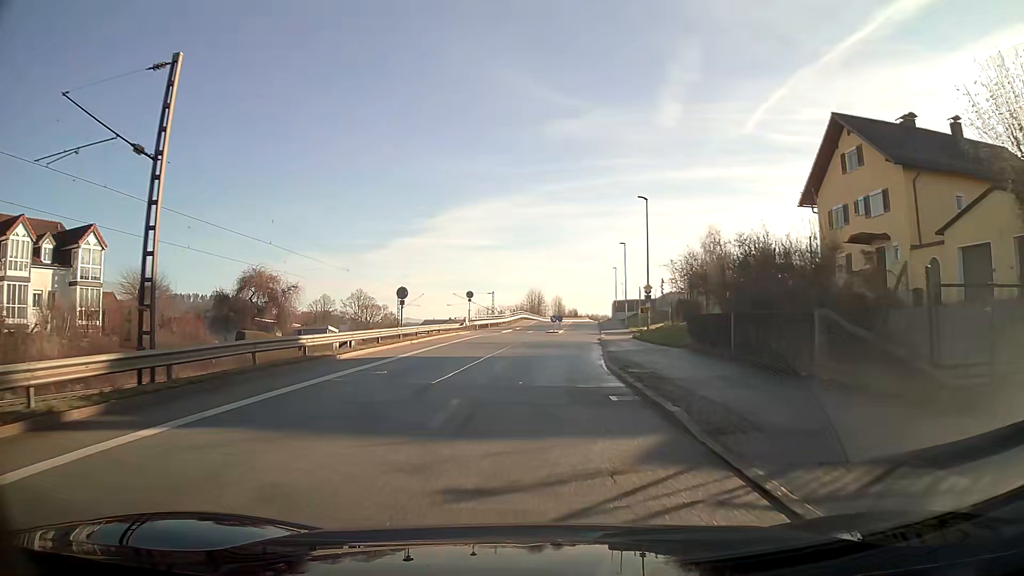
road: unclassified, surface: asphalt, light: Day
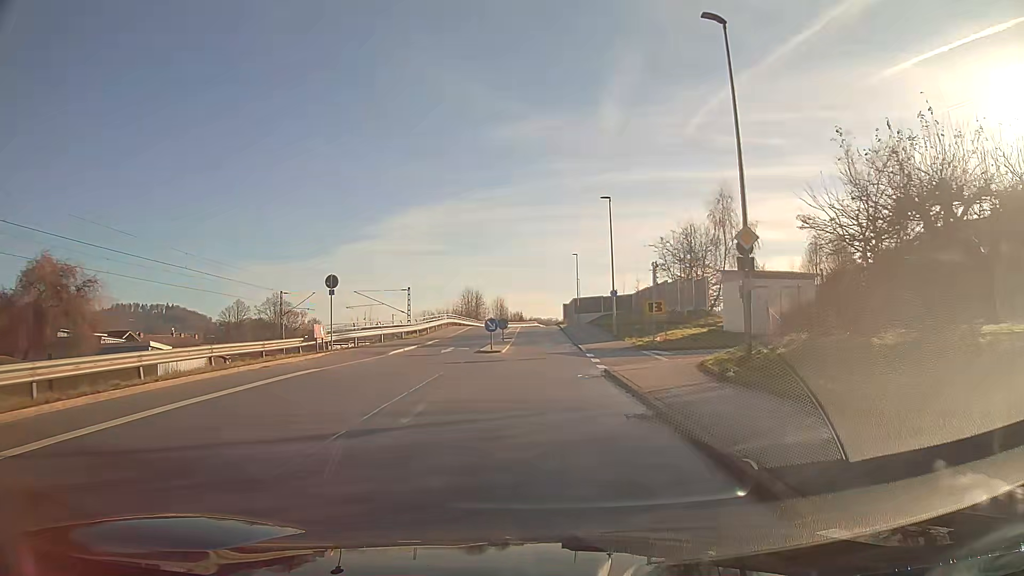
(+1.0, +26.1) m; +5°
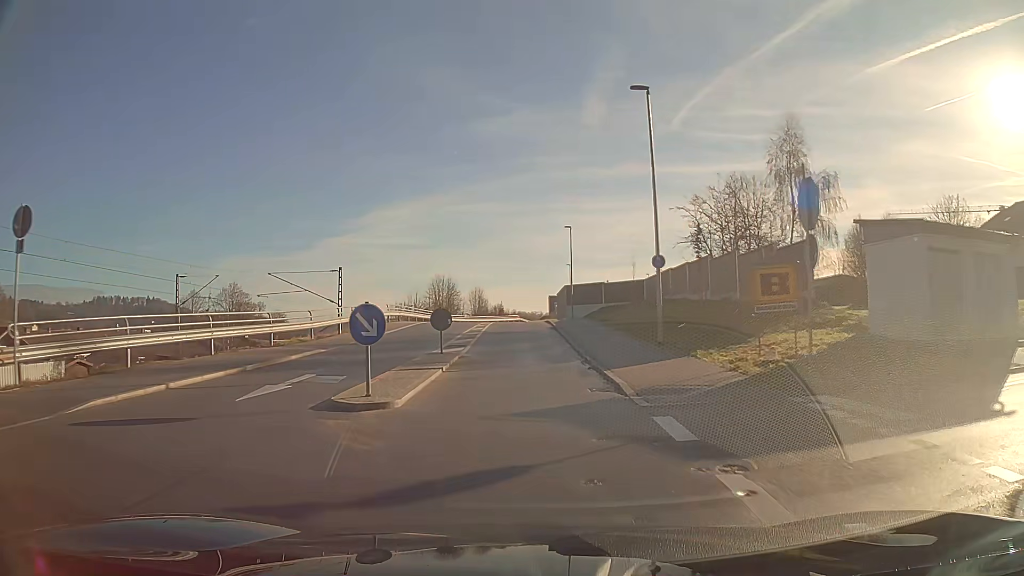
(+0.3, +18.6) m; +1°
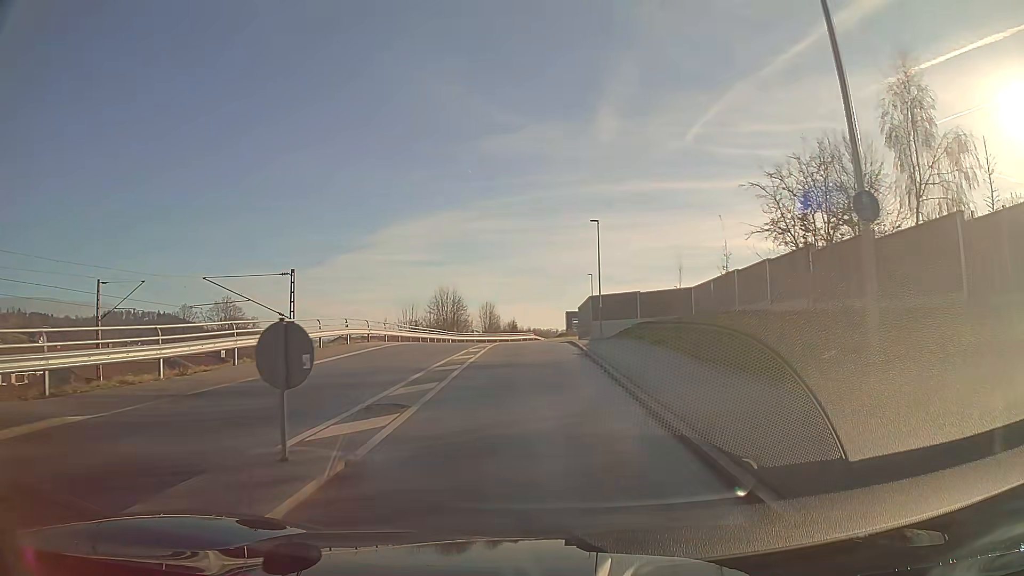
(-0.2, +12.6) m; -1°
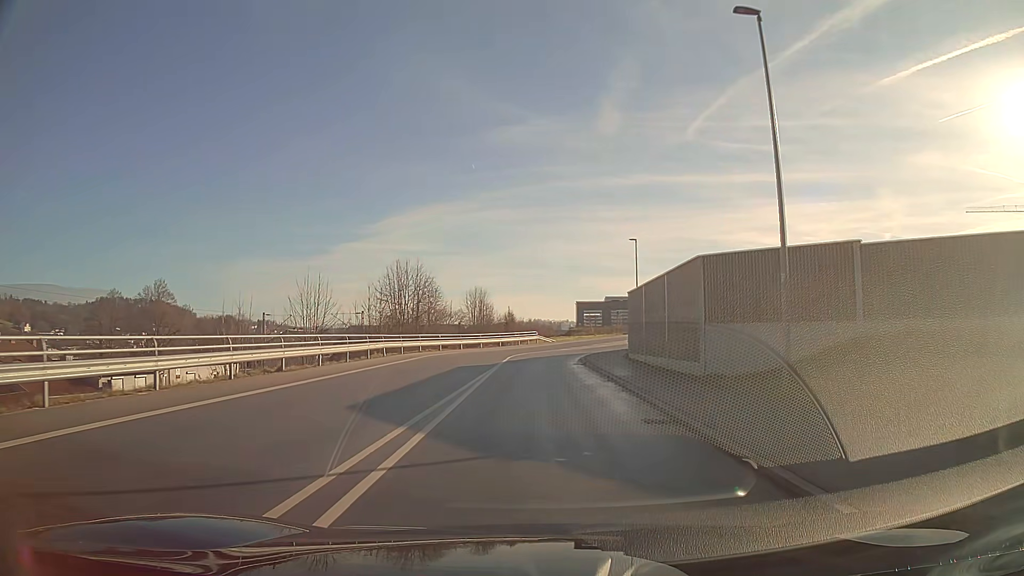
(-0.2, +32.8) m; 0°
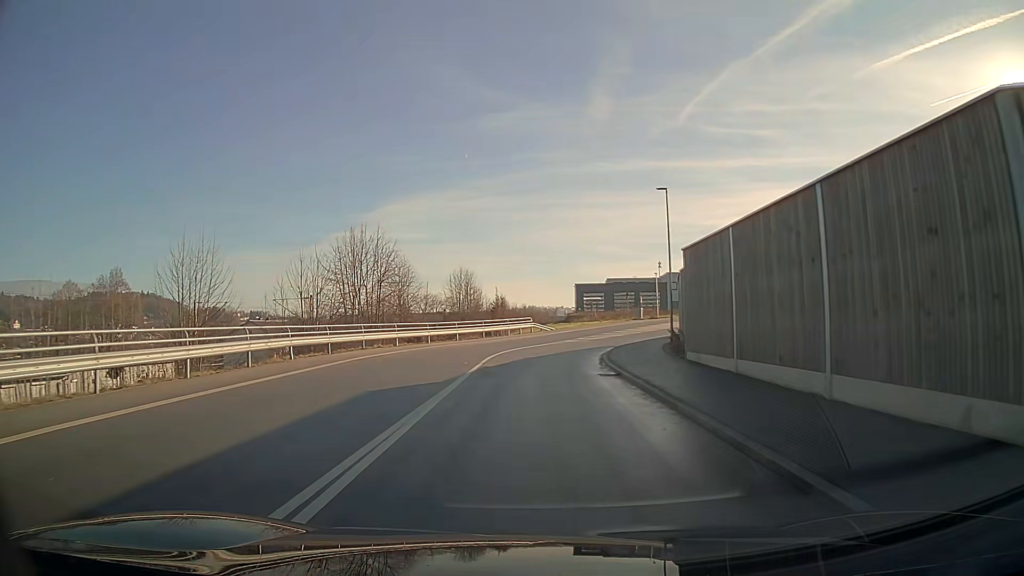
(+0.1, +14.1) m; 0°
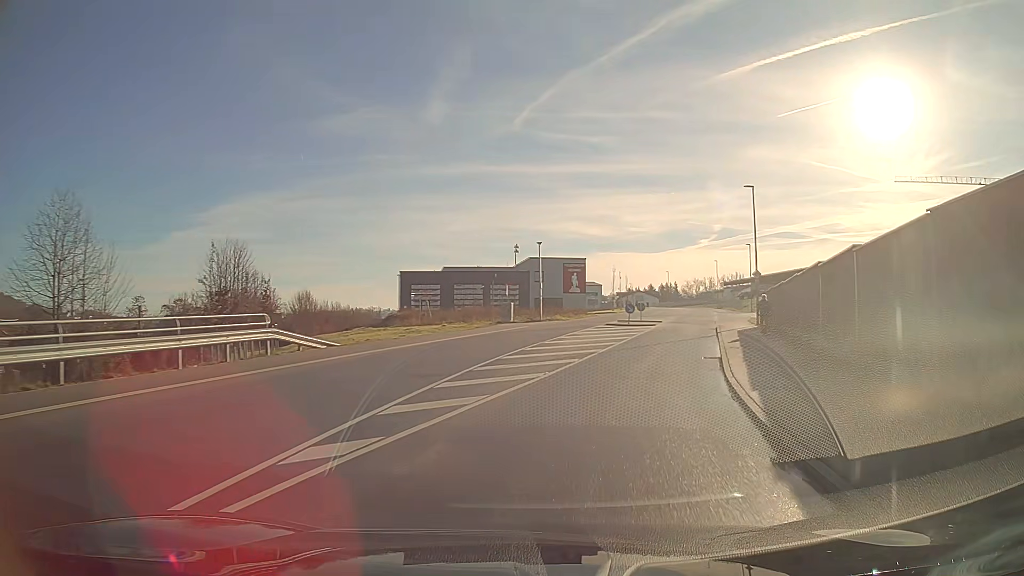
(+3.0, +34.3) m; +17°
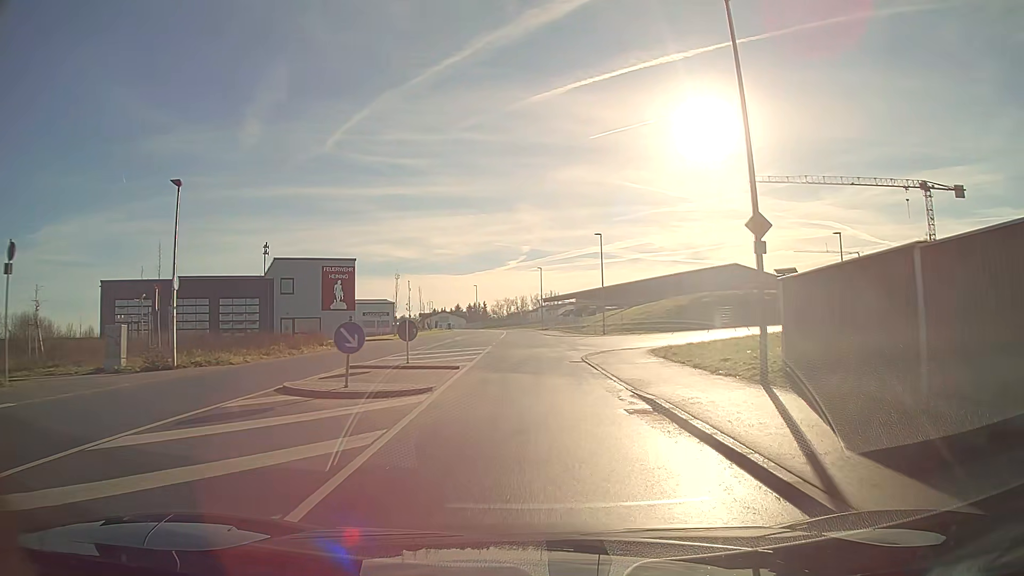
(+4.4, +27.3) m; +14°
